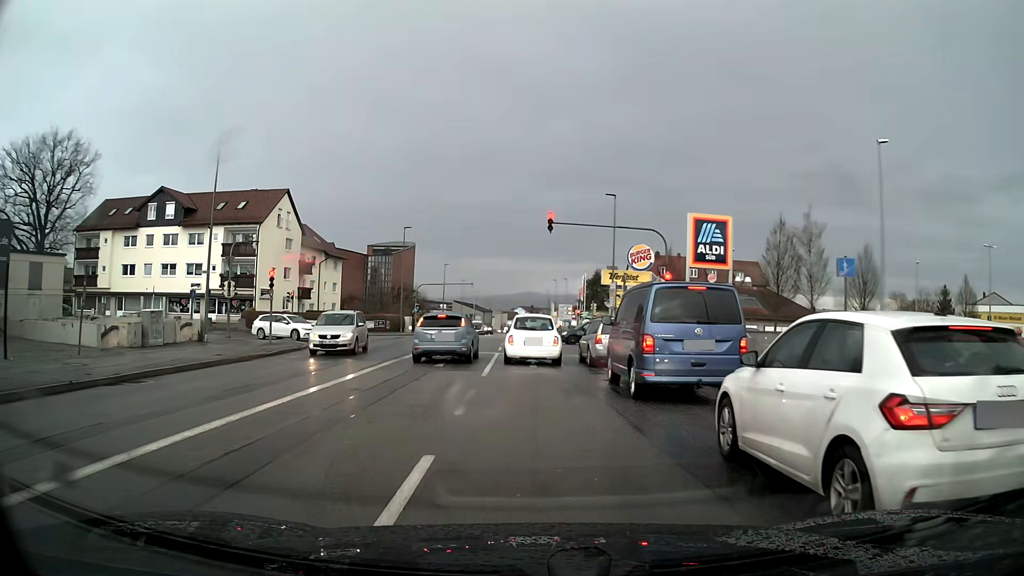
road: tertiary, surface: asphalt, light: Day
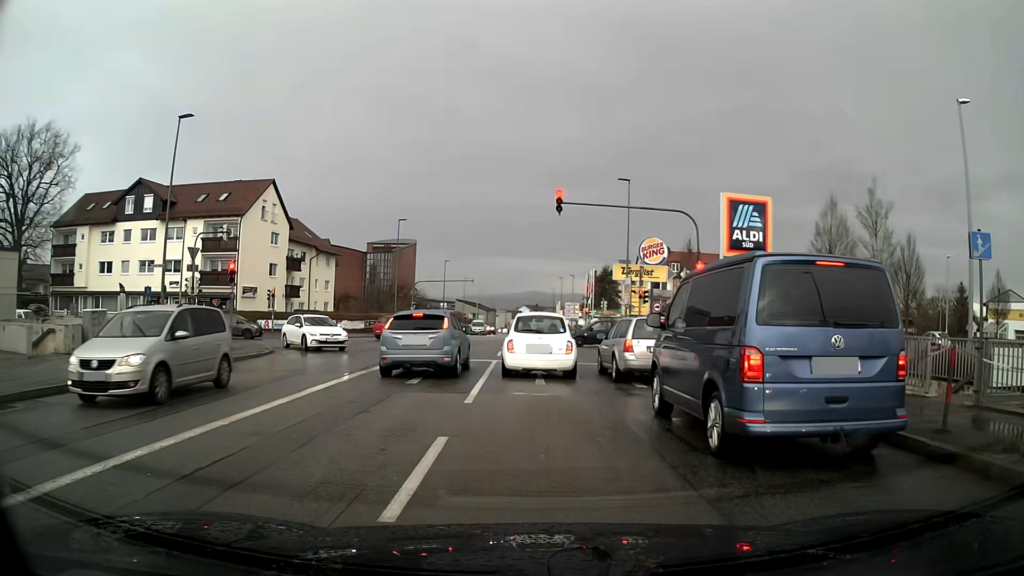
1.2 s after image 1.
(0.0, +4.8) m; 0°
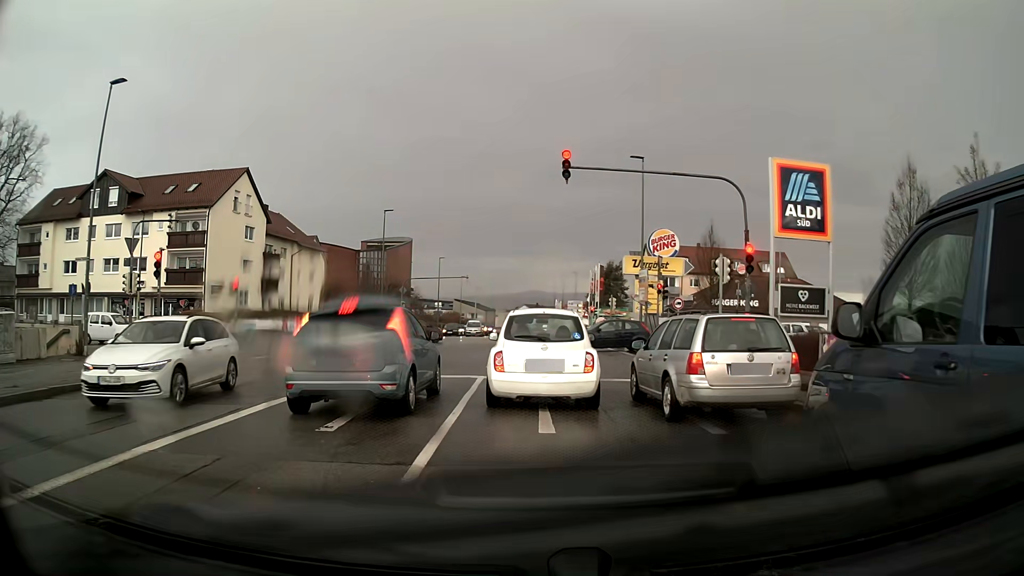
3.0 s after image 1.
(0.0, +5.7) m; 0°
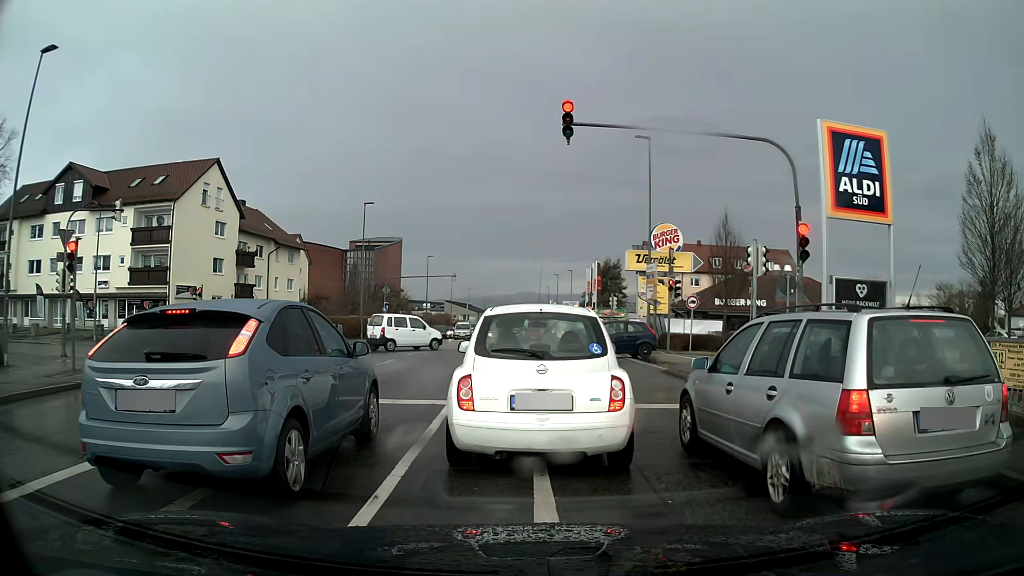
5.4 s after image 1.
(0.0, +4.3) m; 0°
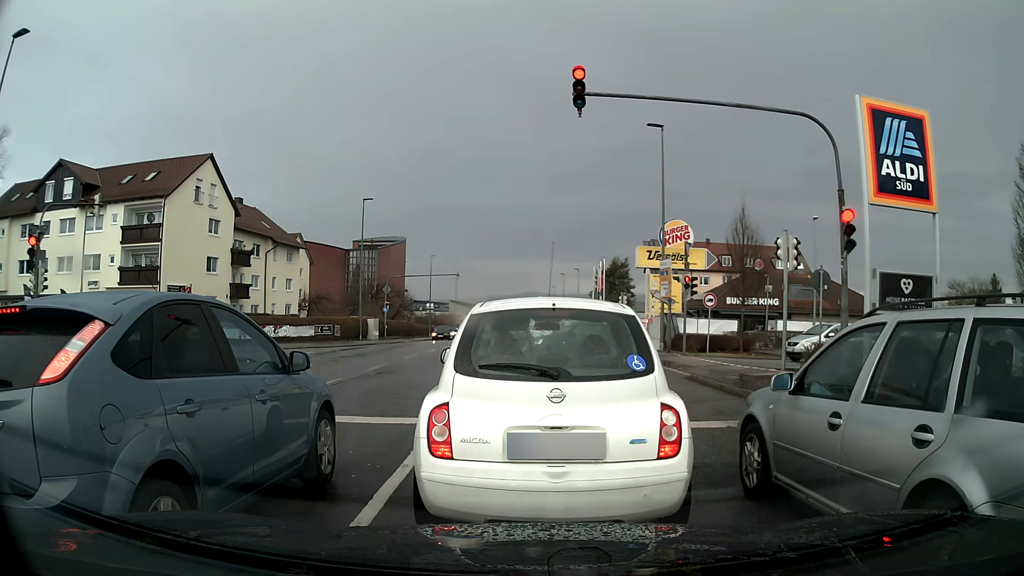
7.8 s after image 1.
(0.0, +2.0) m; 0°
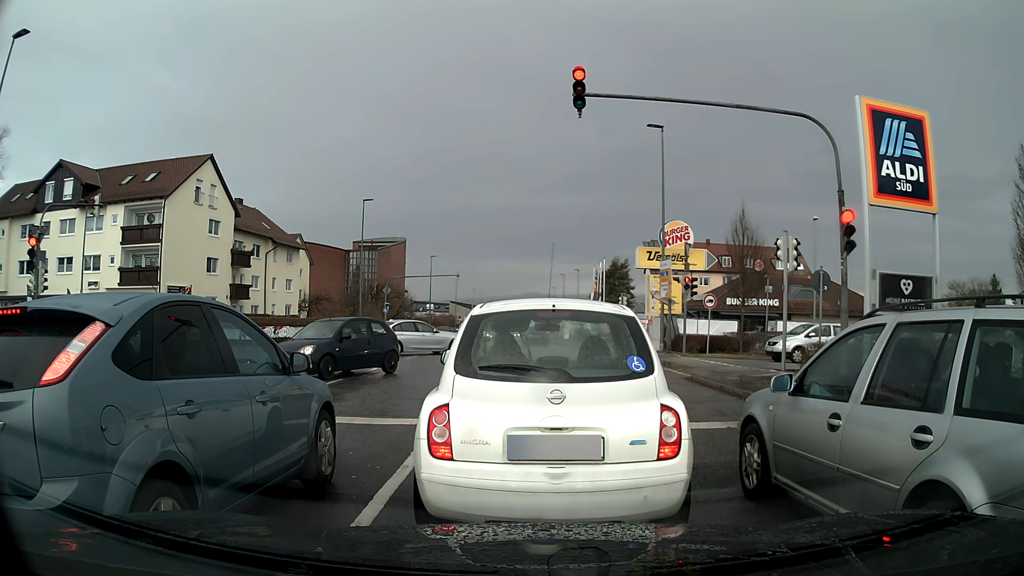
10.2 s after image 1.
(0.0, +0.1) m; 0°
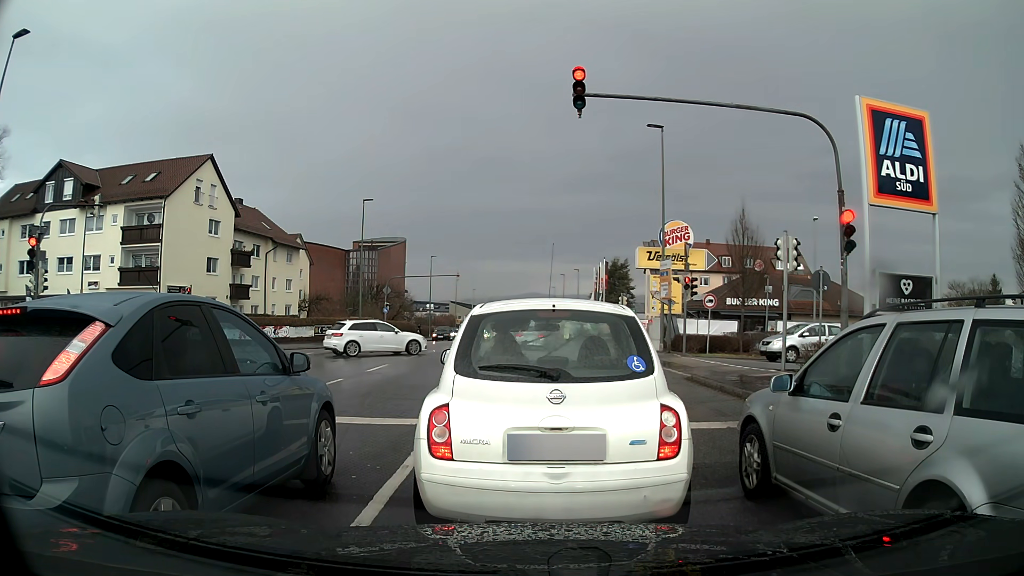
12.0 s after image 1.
(0.0, 0.0) m; 0°
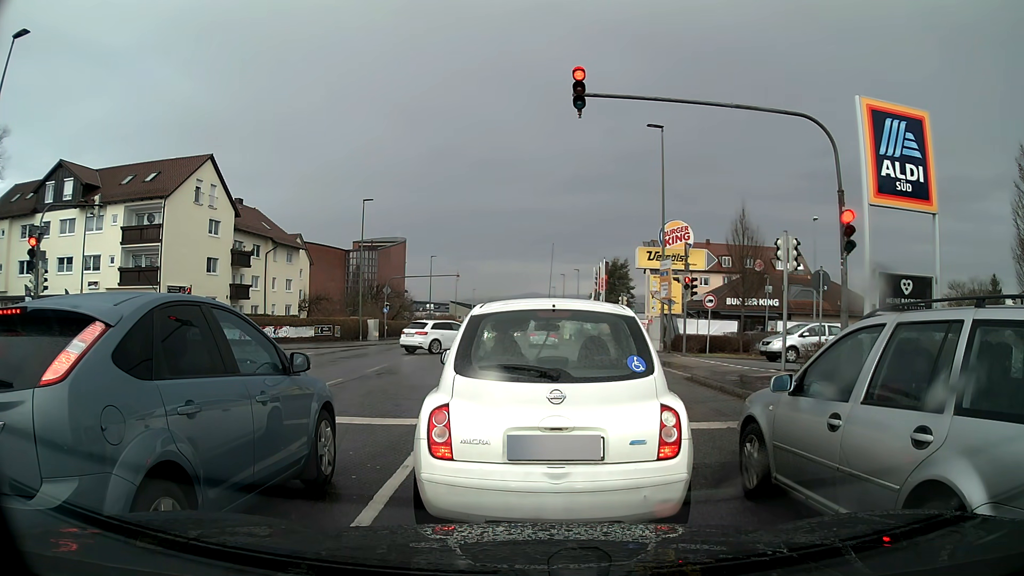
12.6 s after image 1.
(0.0, 0.0) m; 0°
